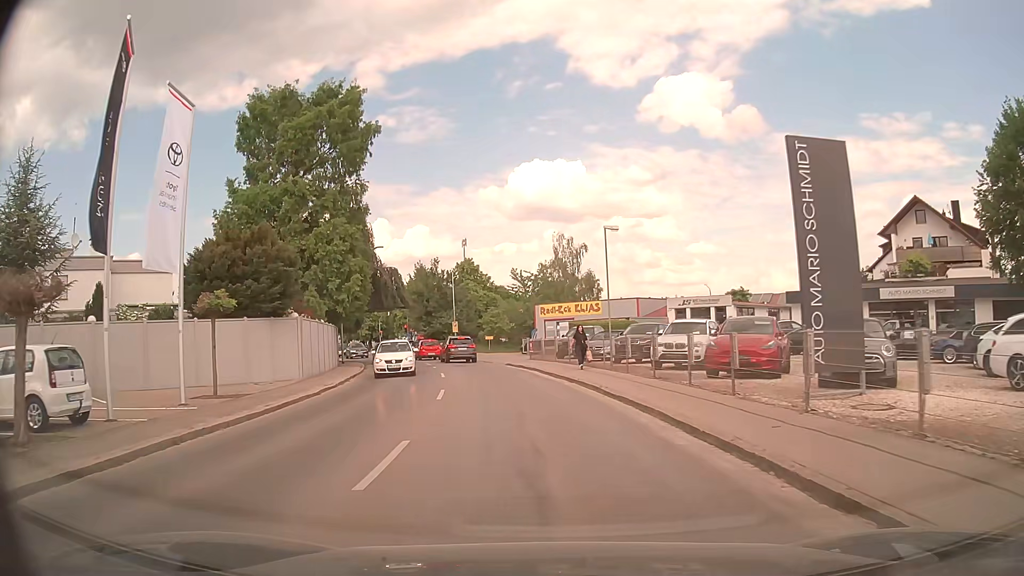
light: Day
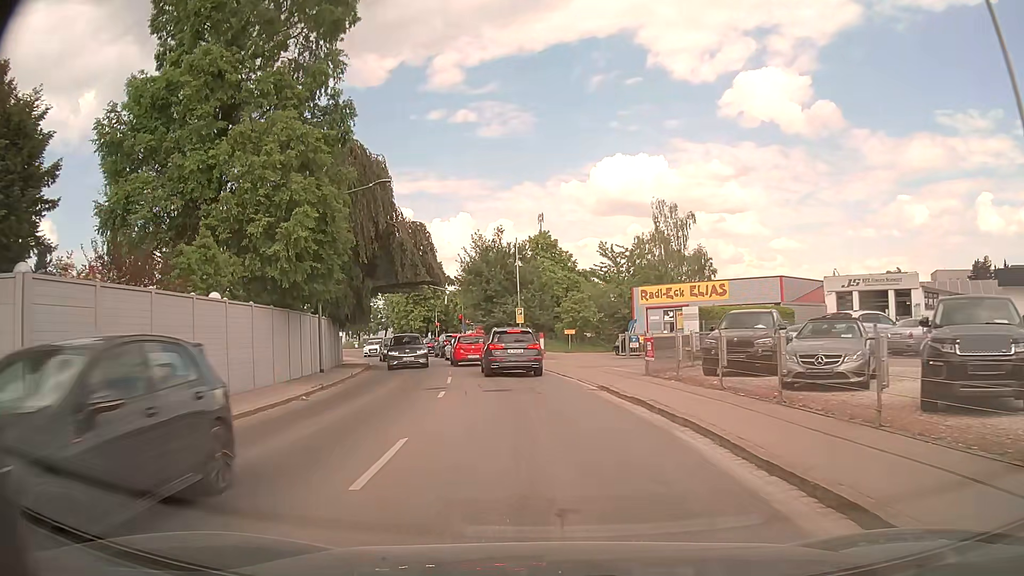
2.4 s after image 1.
(-1.2, +18.5) m; -7°
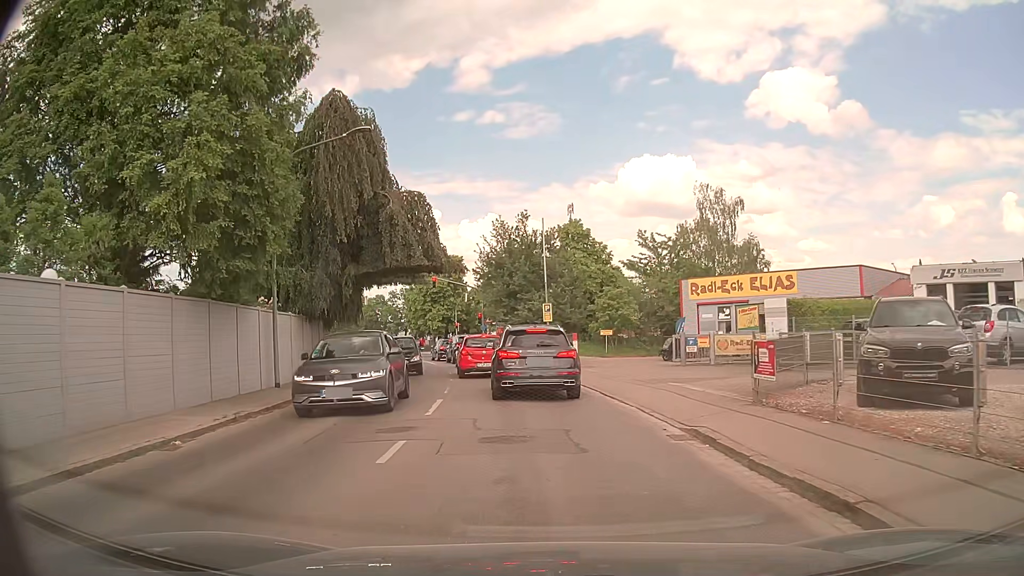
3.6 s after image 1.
(-0.2, +7.4) m; -3°
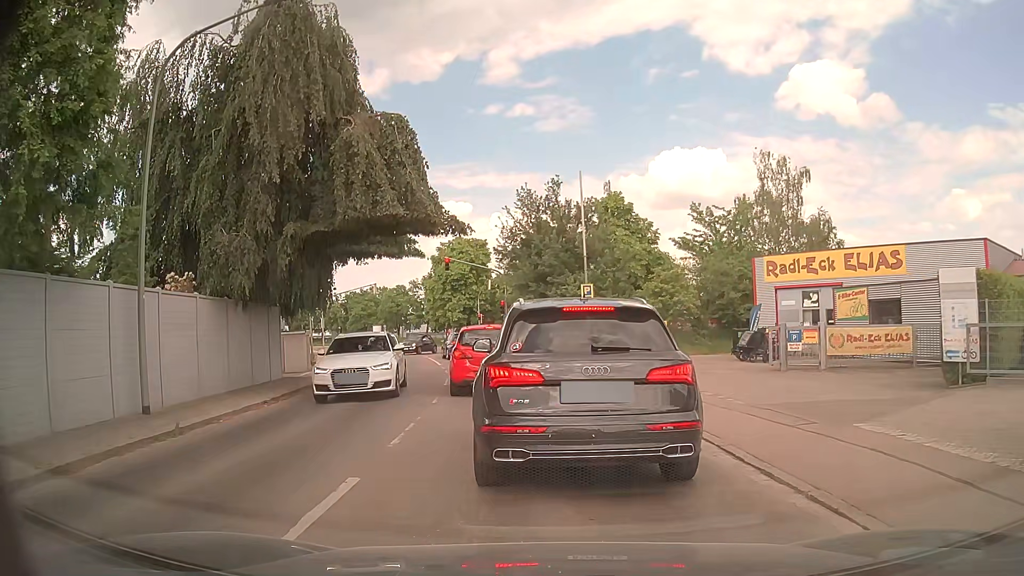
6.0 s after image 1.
(-0.2, +8.4) m; -1°
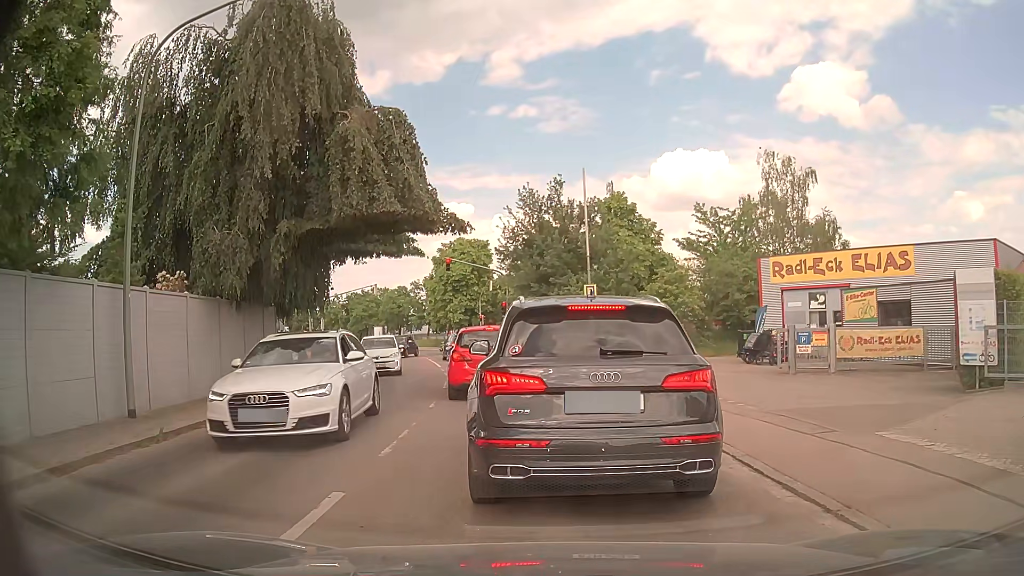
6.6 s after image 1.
(0.0, +0.5) m; 0°
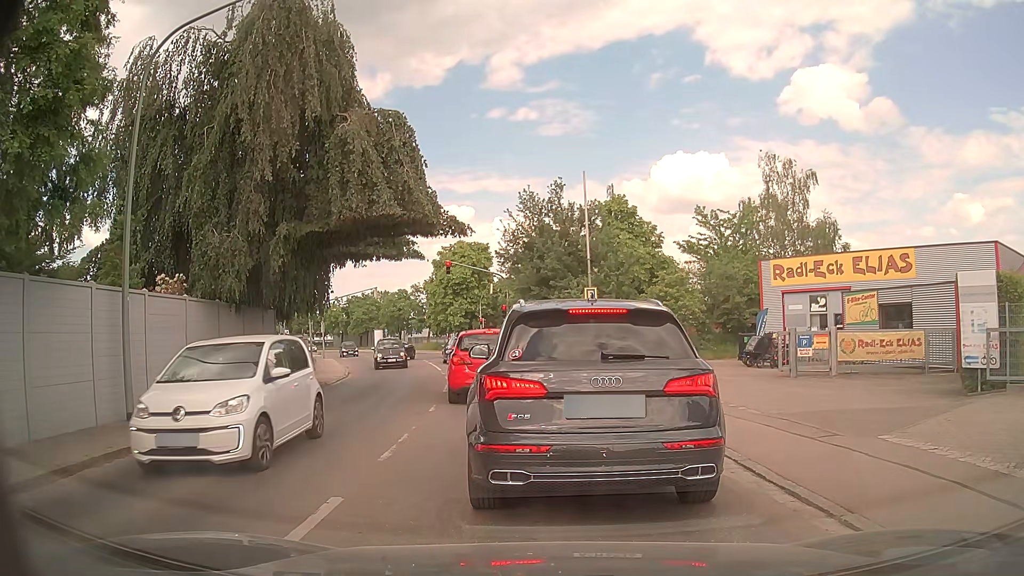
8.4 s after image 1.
(0.0, +0.1) m; 0°
